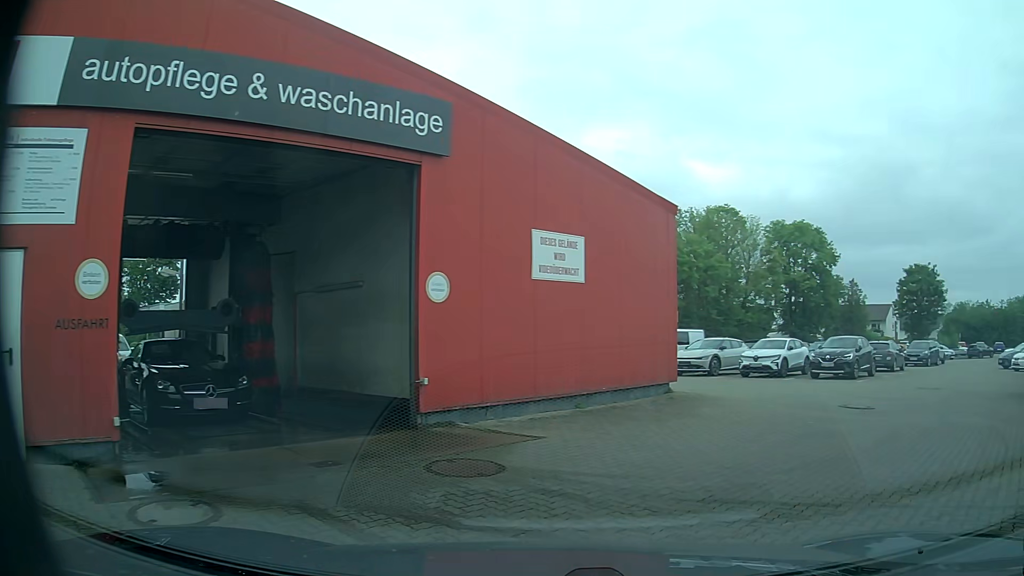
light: Day
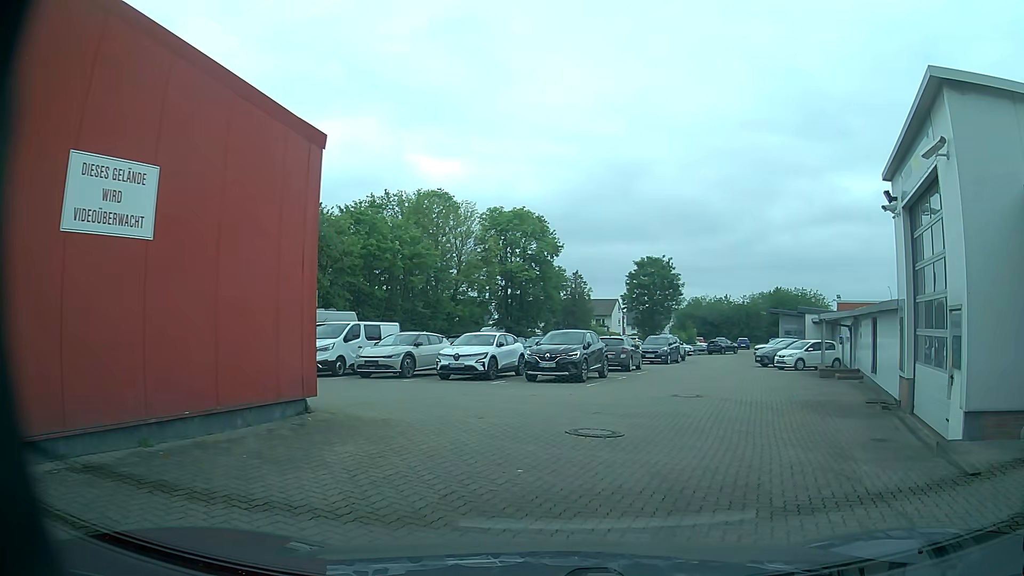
(+0.9, +4.6) m; +22°
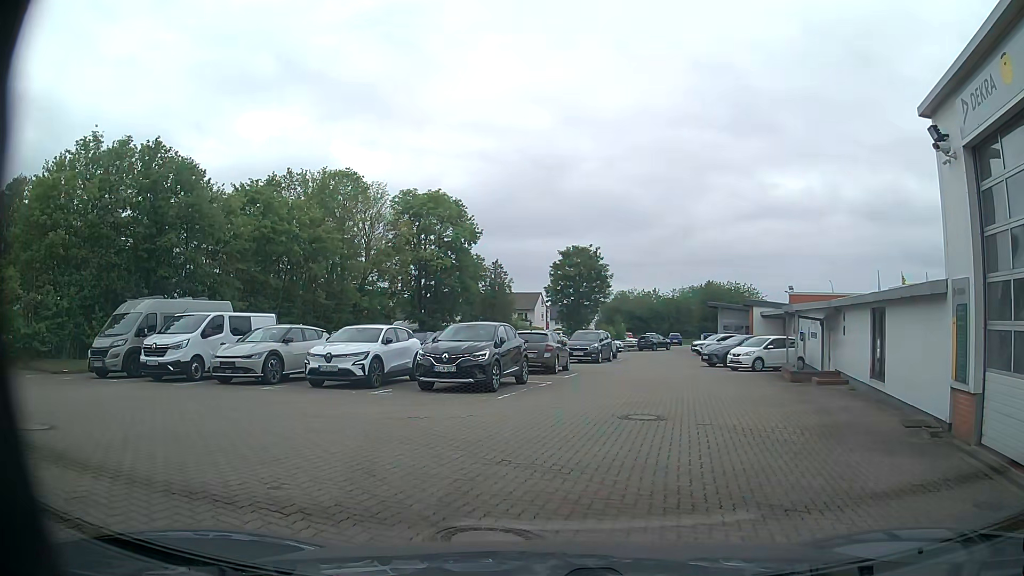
(+0.4, +5.1) m; +9°
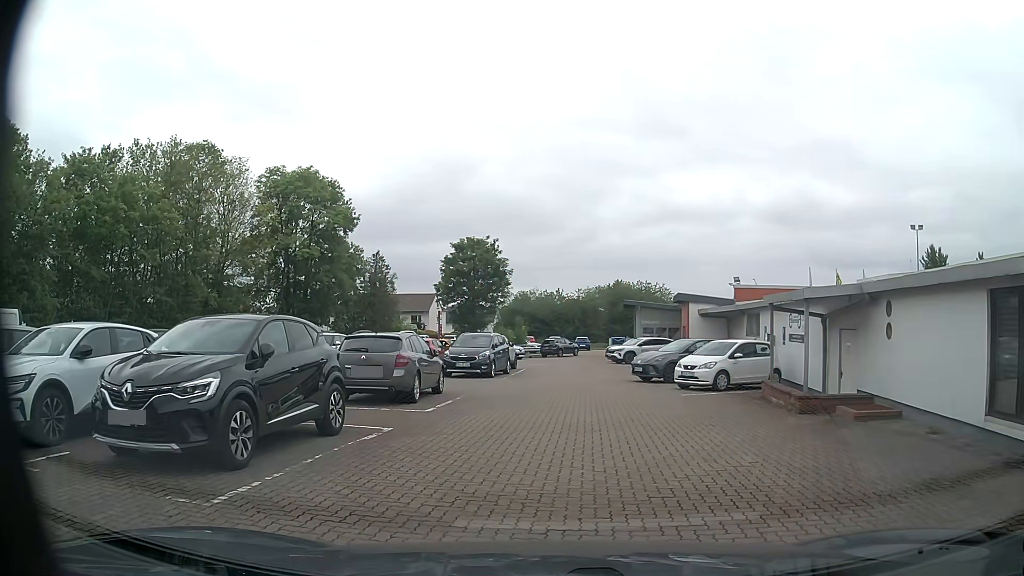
(+0.5, +8.6) m; +6°
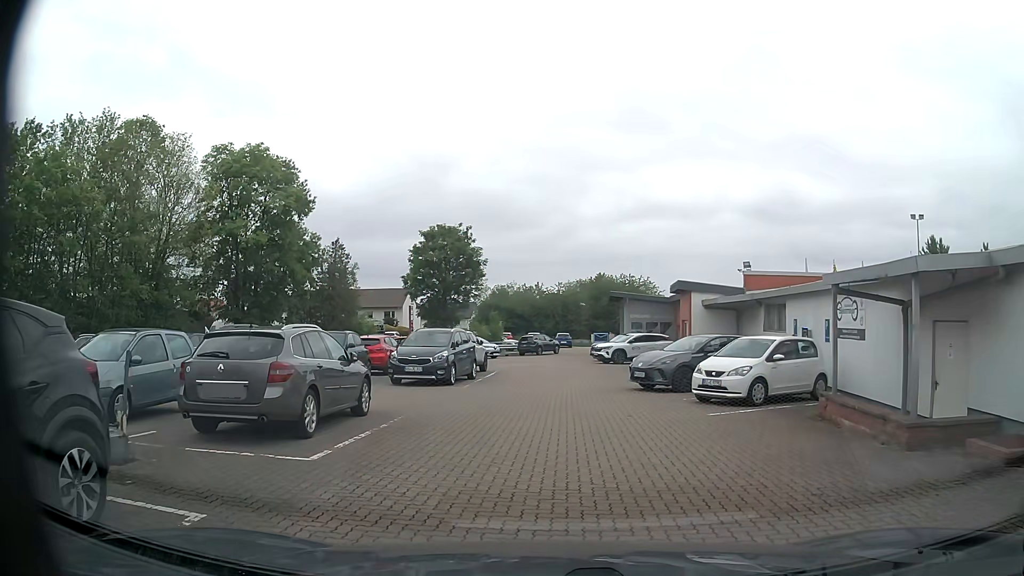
(+0.2, +5.2) m; +2°
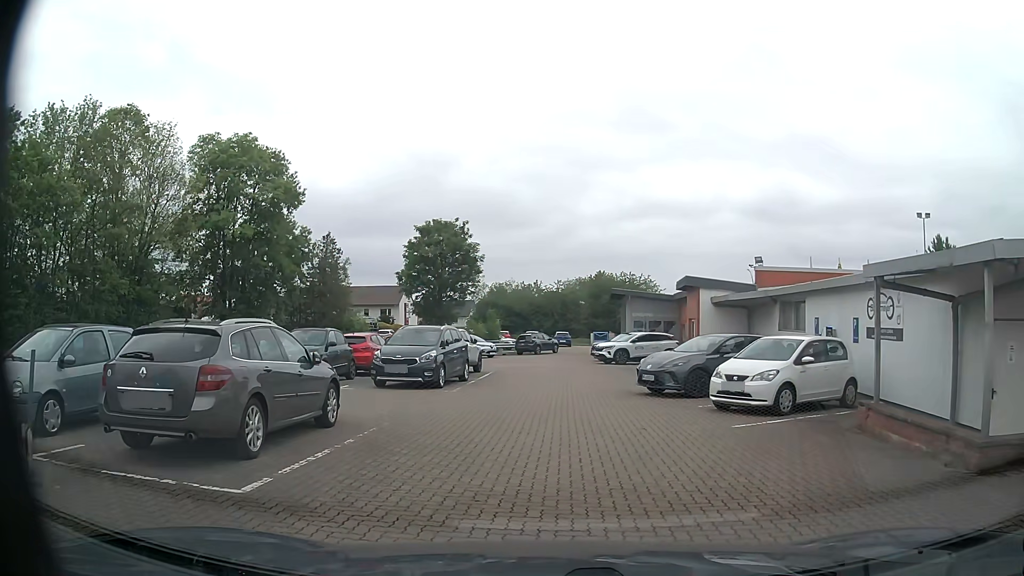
(0.0, +1.8) m; 0°
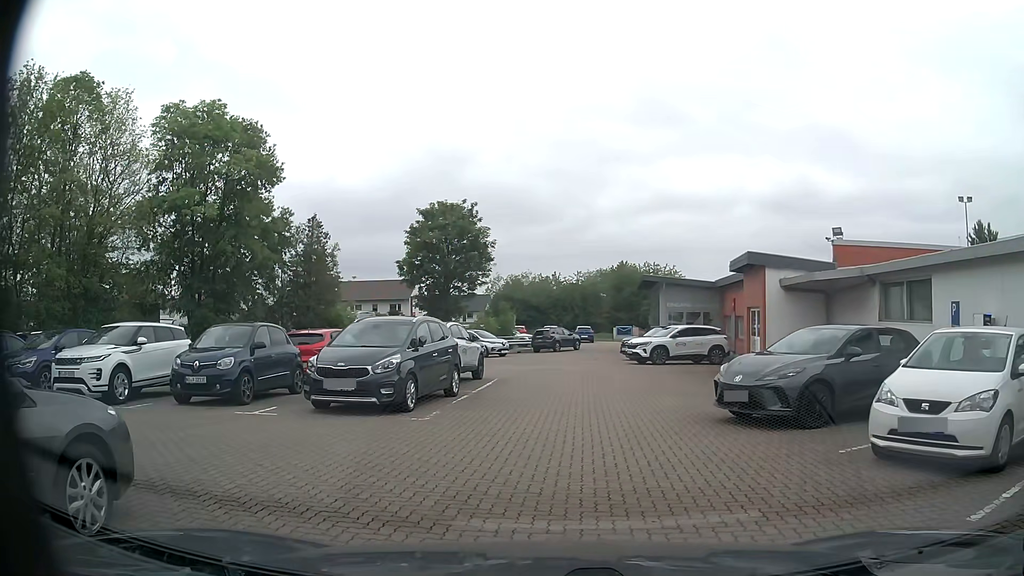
(-0.1, +6.0) m; -2°
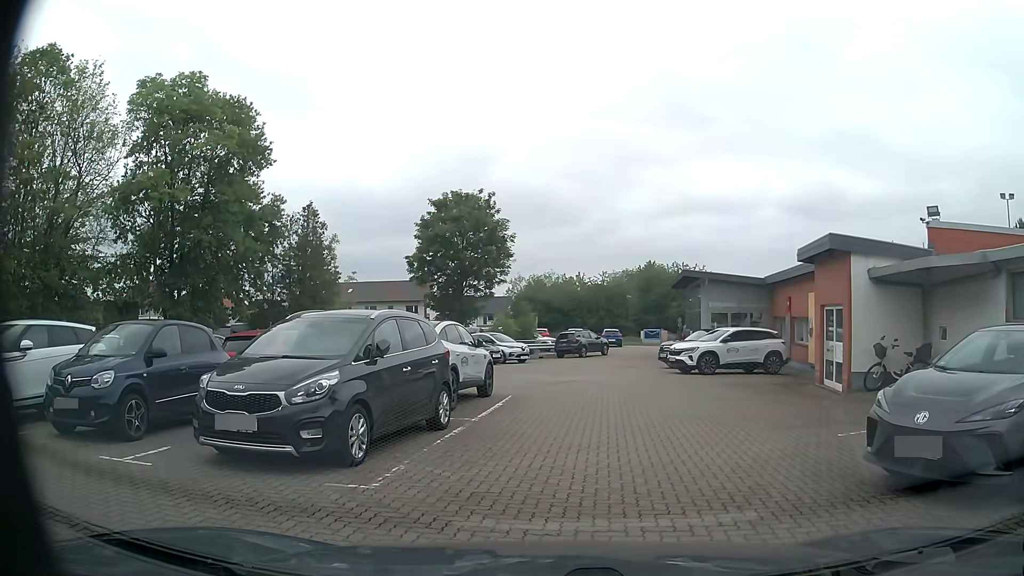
(-0.1, +4.4) m; 0°
